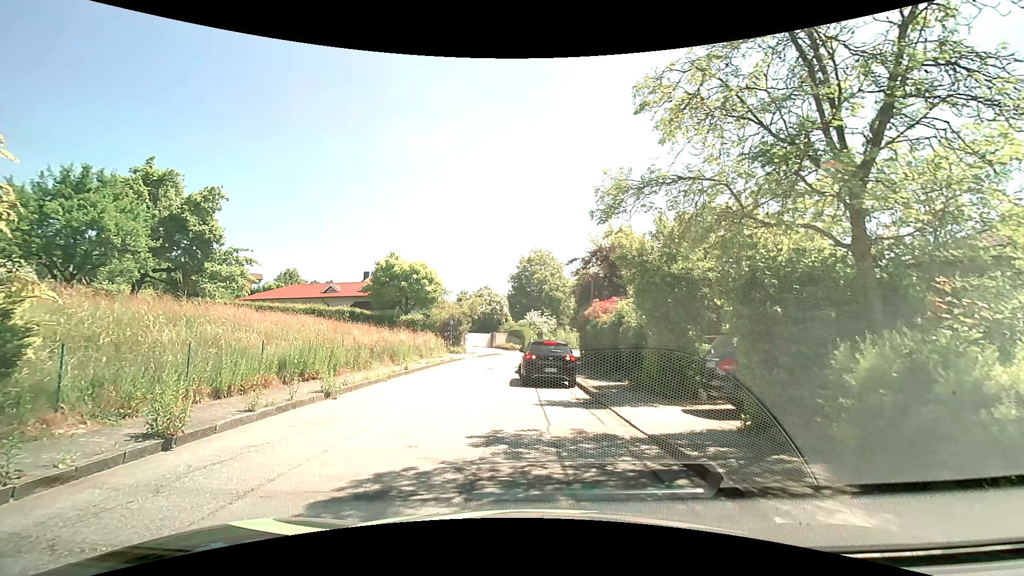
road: residential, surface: asphalt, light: Day
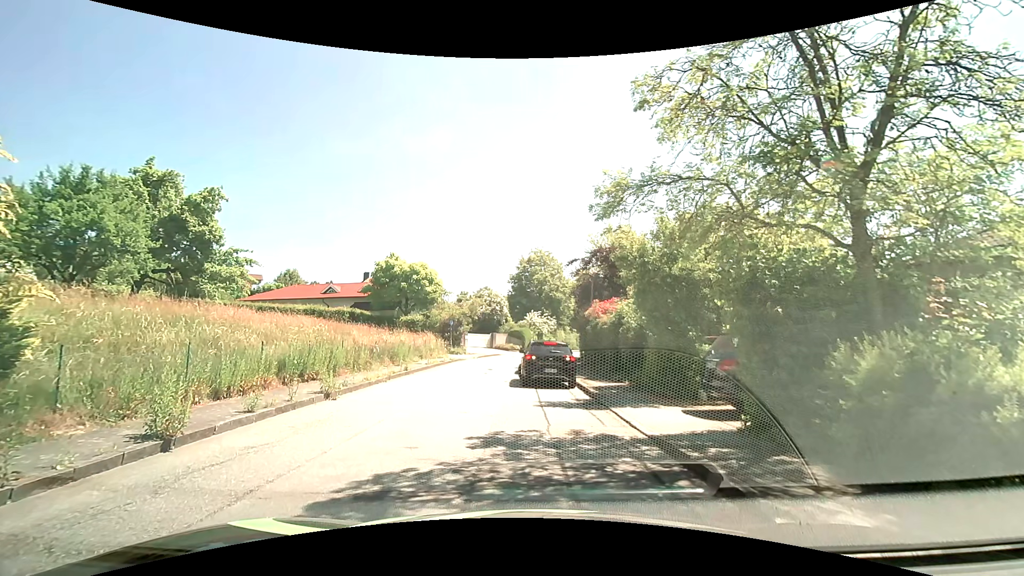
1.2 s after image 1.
(0.0, 0.0) m; 0°
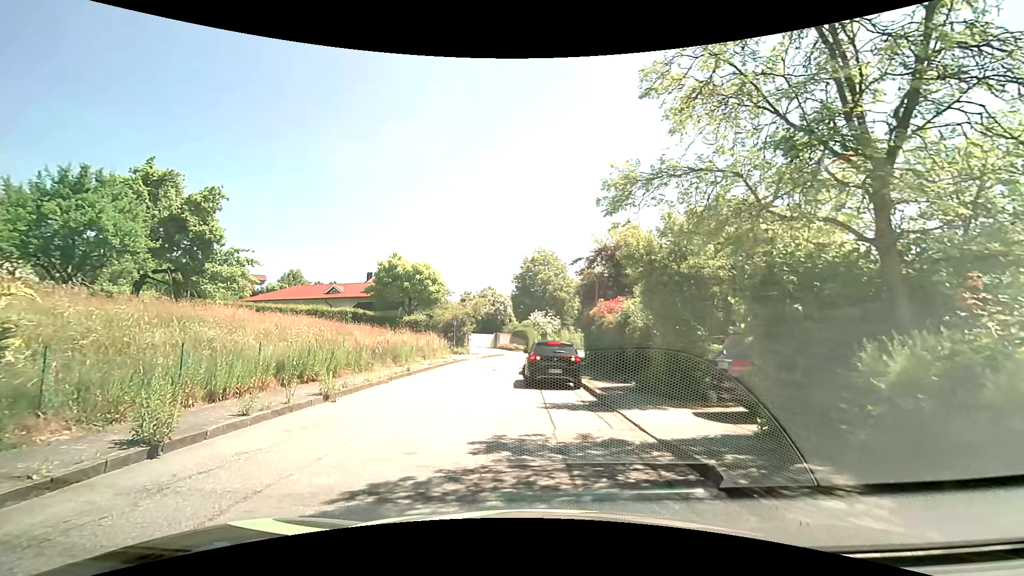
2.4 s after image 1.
(0.0, +0.3) m; 0°
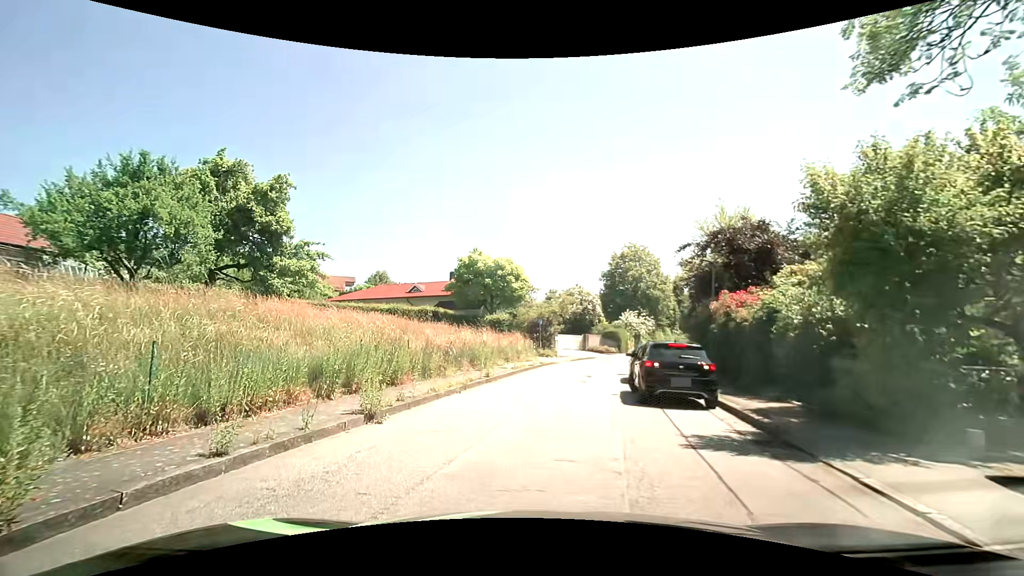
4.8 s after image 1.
(-0.2, +3.9) m; -8°
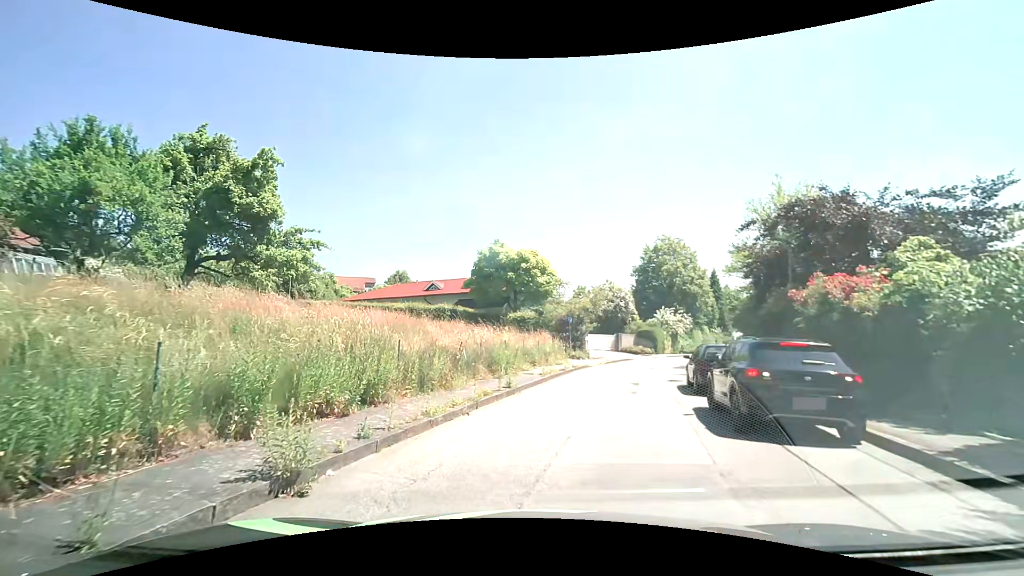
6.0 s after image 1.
(-0.1, +4.0) m; -2°
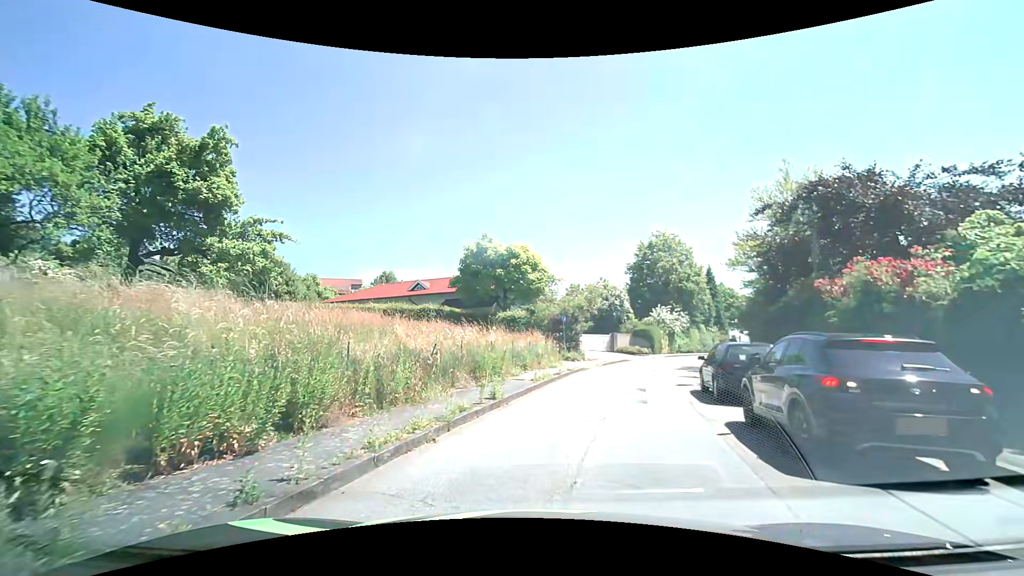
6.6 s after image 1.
(0.0, +2.3) m; -1°
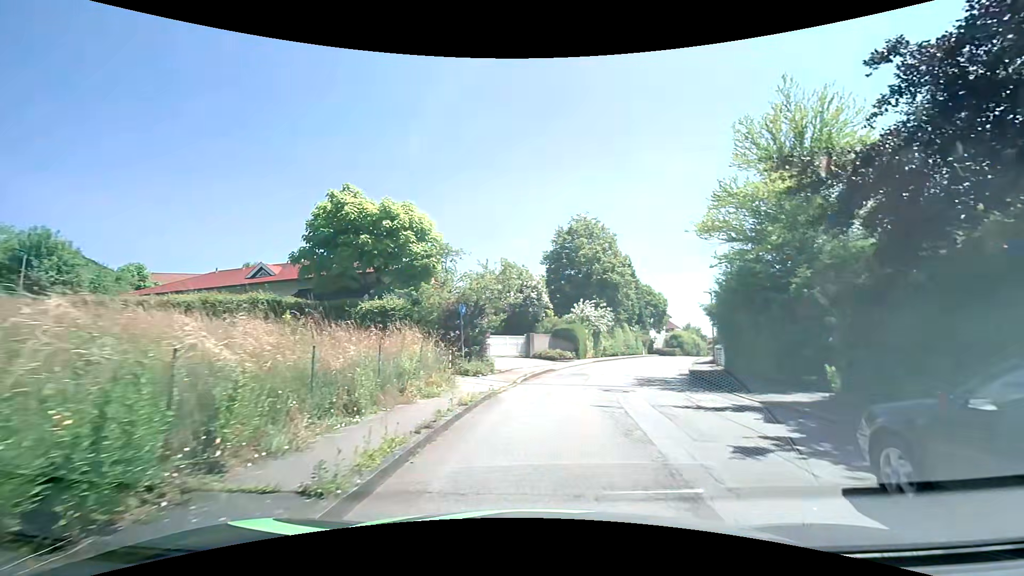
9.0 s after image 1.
(+0.9, +11.1) m; +11°
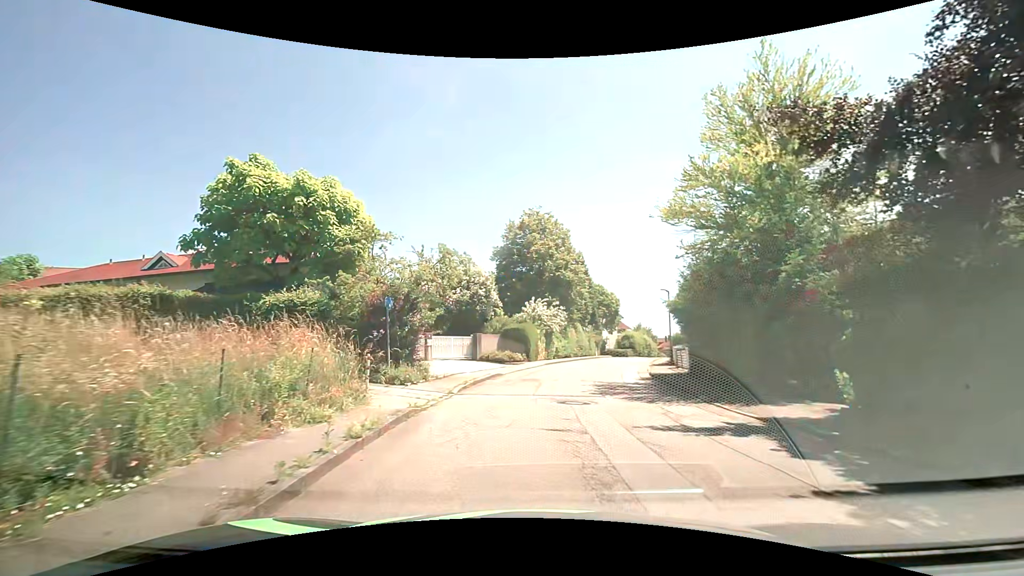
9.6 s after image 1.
(+0.2, +3.2) m; +6°
(+1, +10) (+2, +20) (+4, +30) (+6, +39) (+9, +49) (+13, +58) (+16, +68) (+20, +77) (+24, +86) (+28, +95) m
